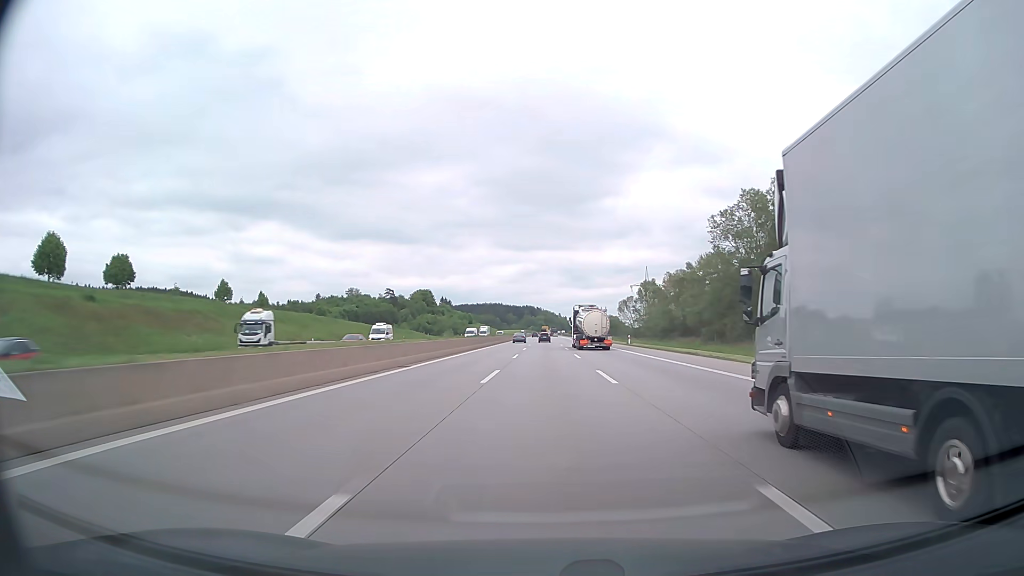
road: motorway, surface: asphalt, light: Day
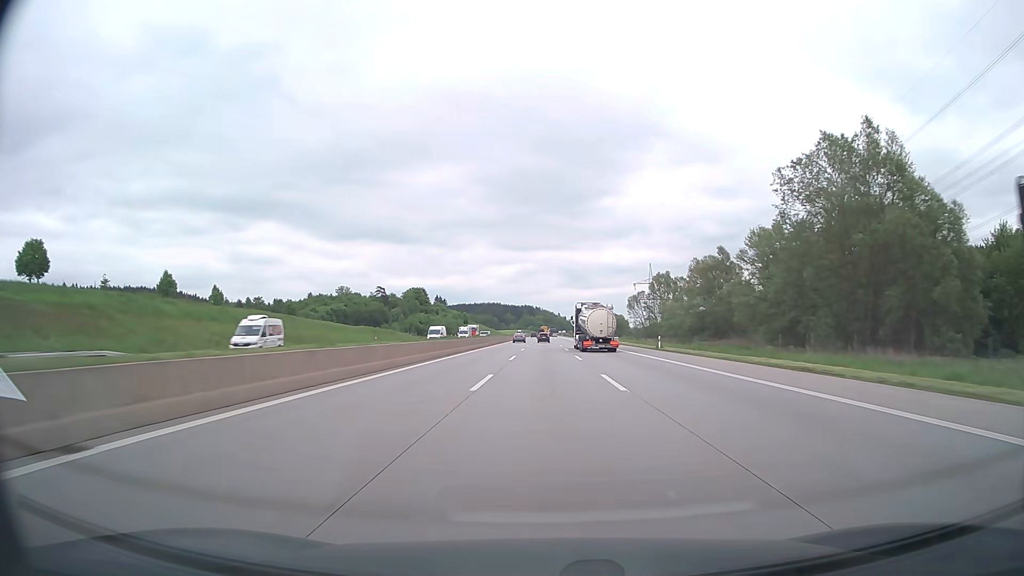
(0.0, +20.3) m; 0°
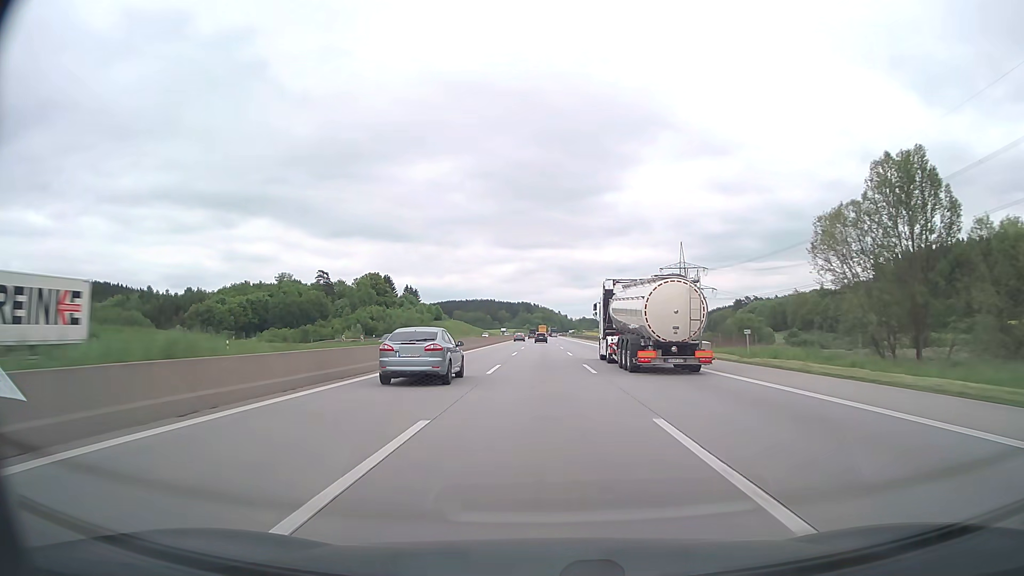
(+0.1, +101.2) m; 0°
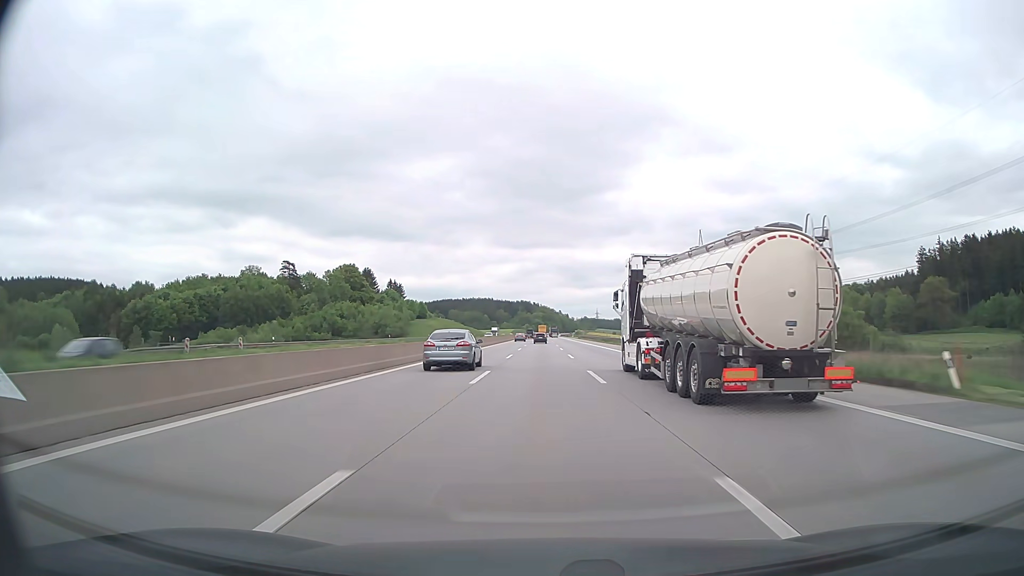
(0.0, +40.4) m; 0°
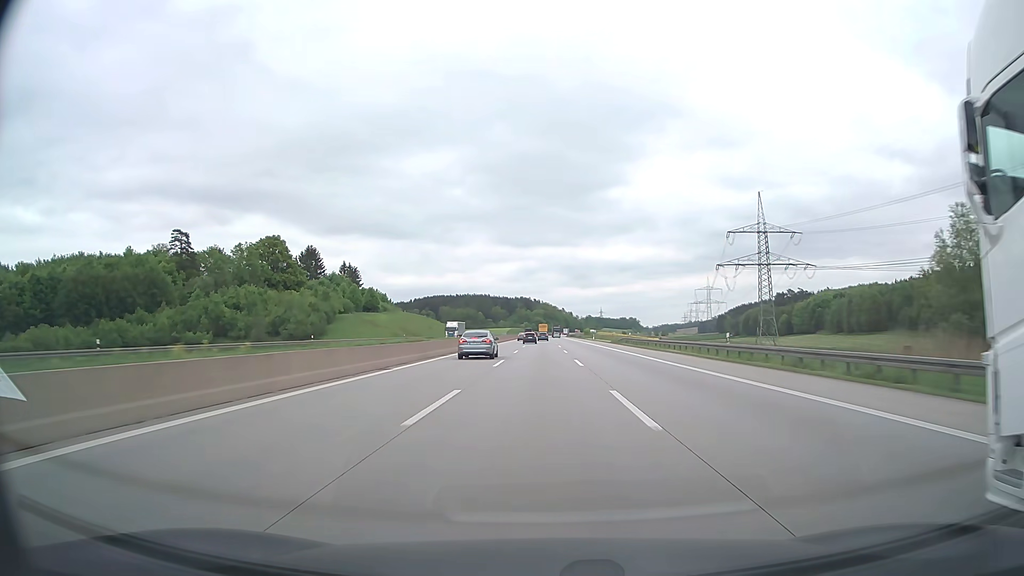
(-0.1, +80.7) m; 0°
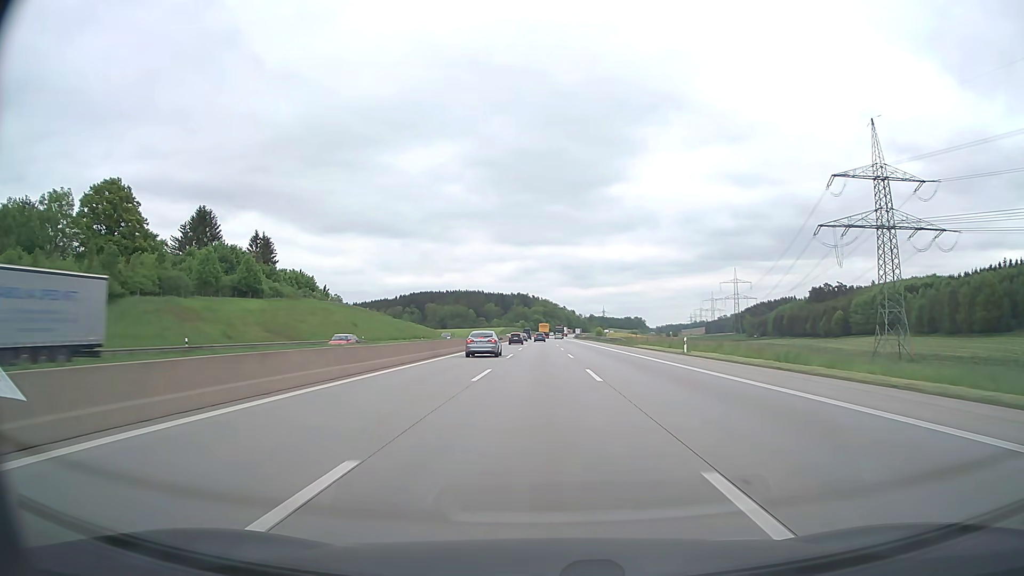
(-0.1, +80.6) m; 0°
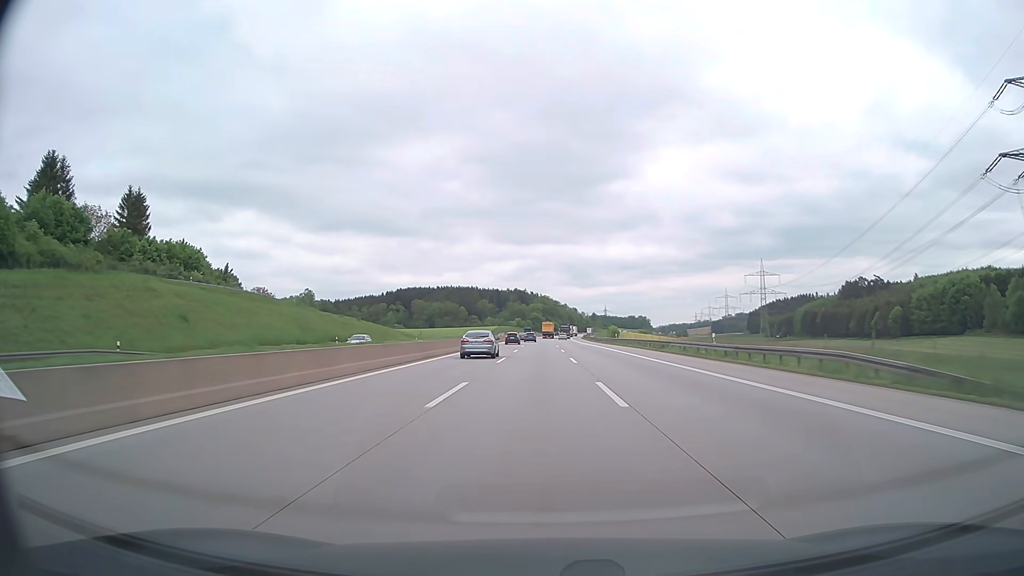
(0.0, +60.3) m; 0°
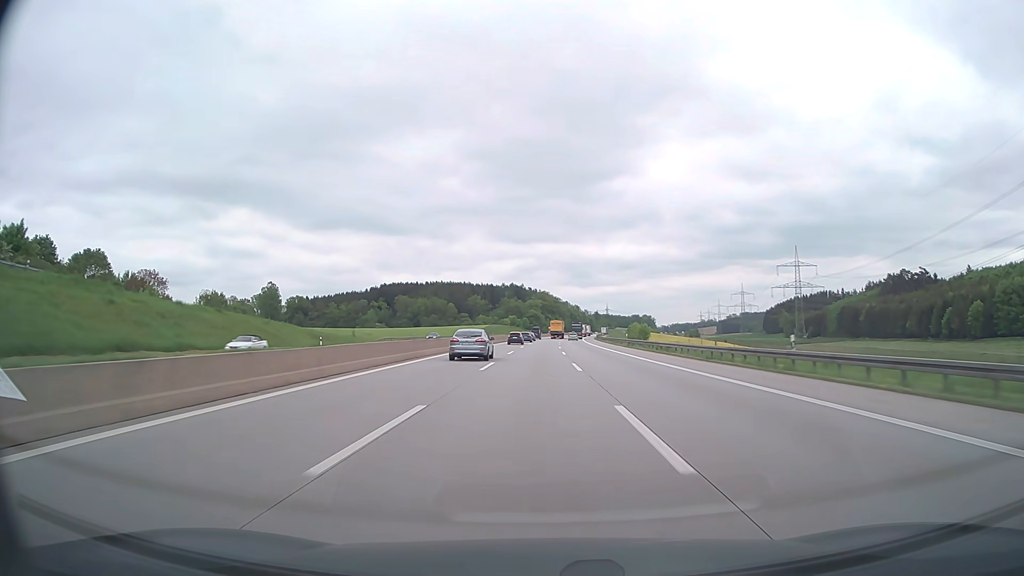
(+0.1, +60.0) m; 0°
